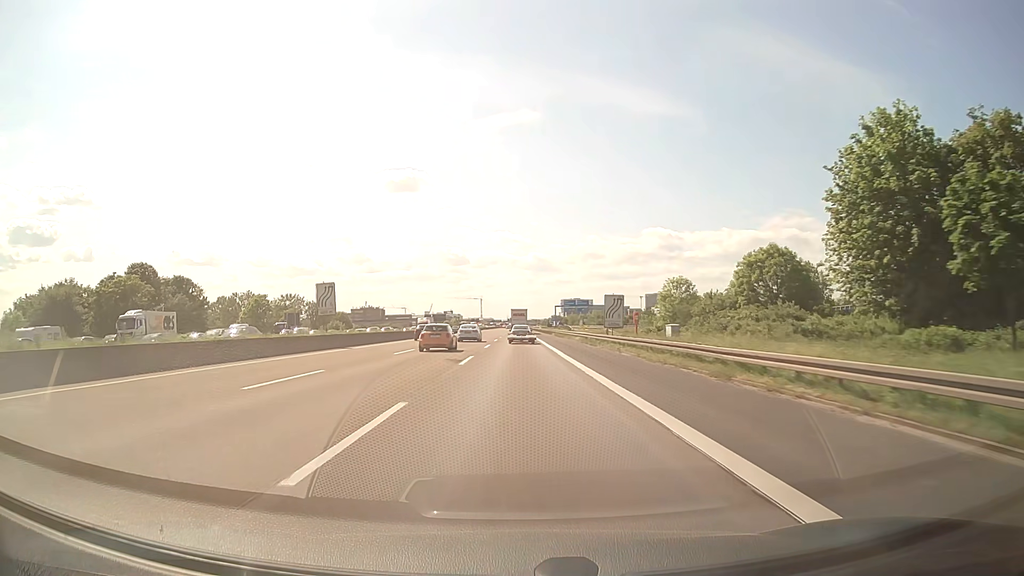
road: motorway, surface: asphalt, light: Day
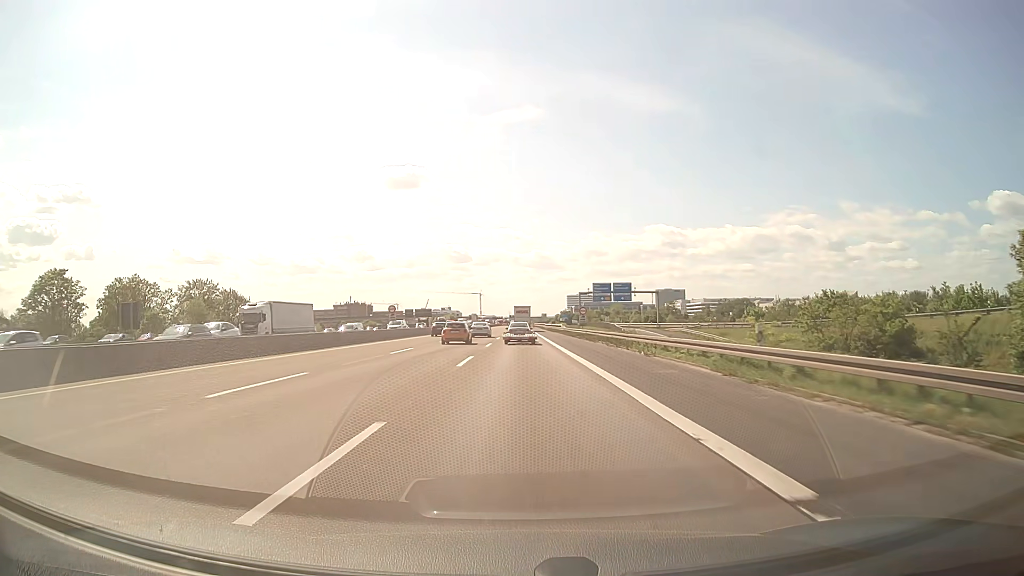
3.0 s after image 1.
(-0.2, +74.1) m; 0°
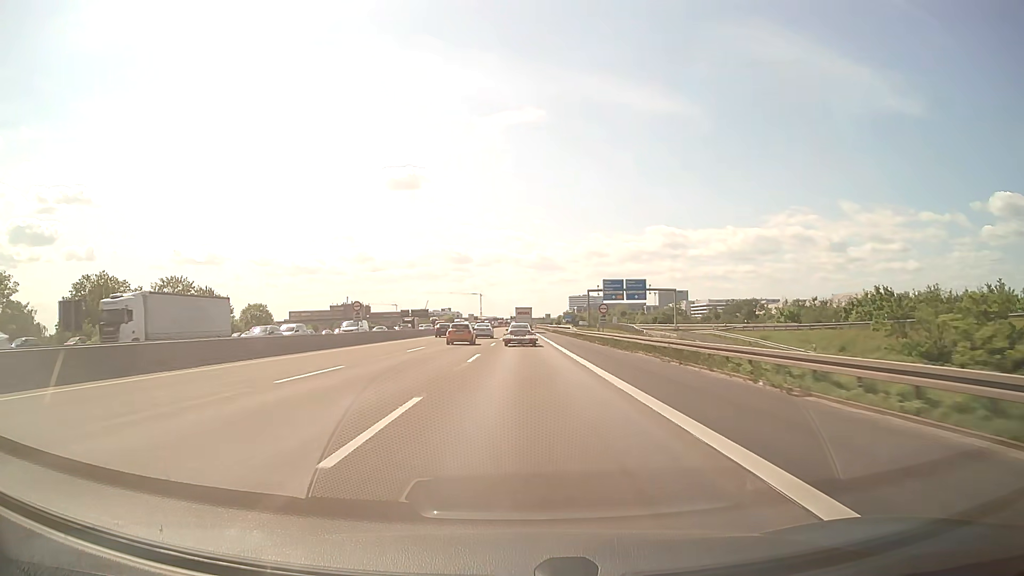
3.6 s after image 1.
(0.0, +14.4) m; 0°
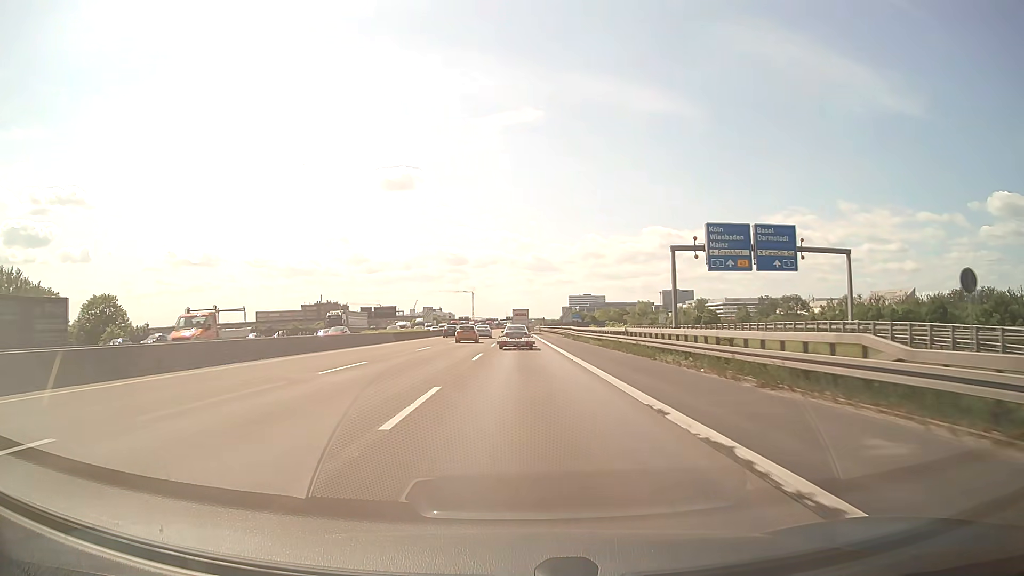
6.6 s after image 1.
(+0.2, +68.7) m; 0°
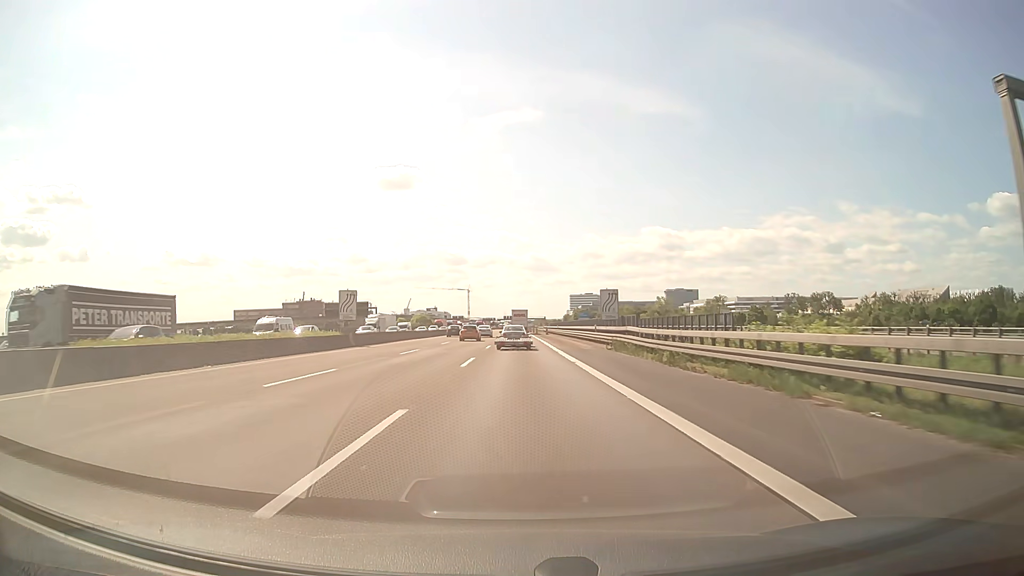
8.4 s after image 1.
(0.0, +40.1) m; 0°
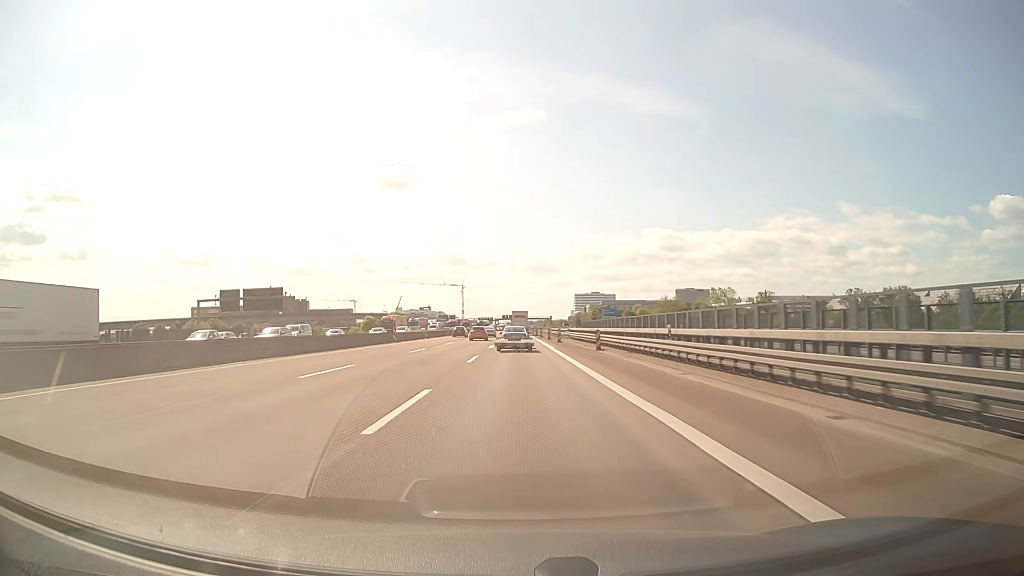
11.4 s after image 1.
(0.0, +68.0) m; 0°
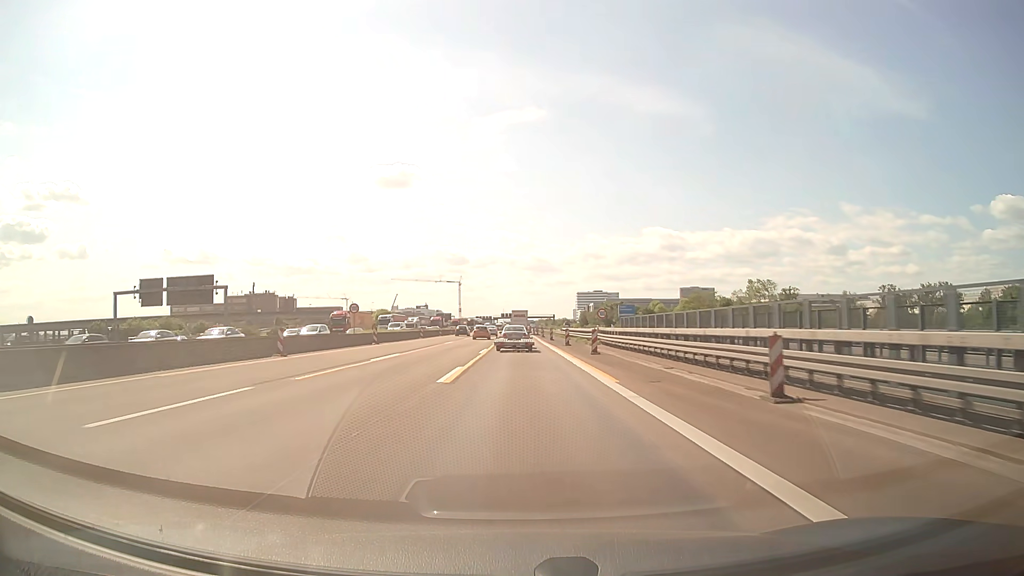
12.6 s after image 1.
(0.0, +27.8) m; 0°
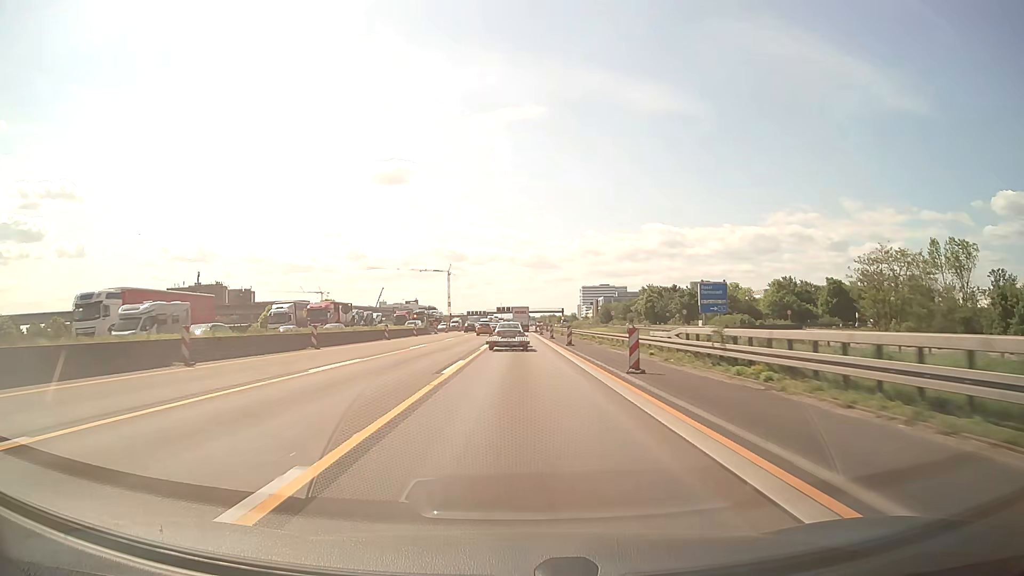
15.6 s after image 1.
(+0.2, +69.6) m; 0°
(0, +10) (0, +20) (0, +30) (0, +40) (0, +50) (0, +60) (0, +70) (0, +80) (0, +90) (0, +100) m
